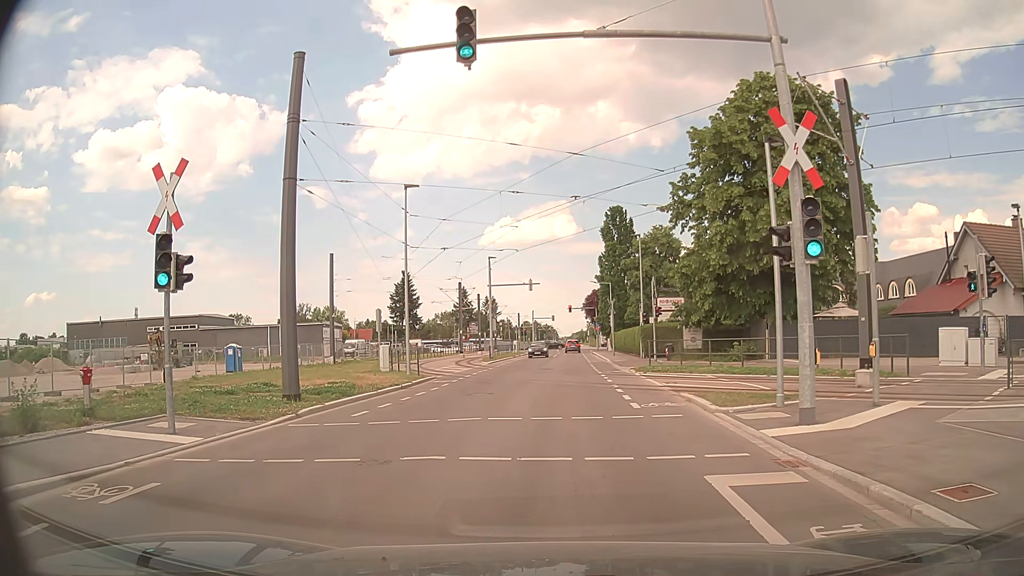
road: residential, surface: asphalt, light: Day
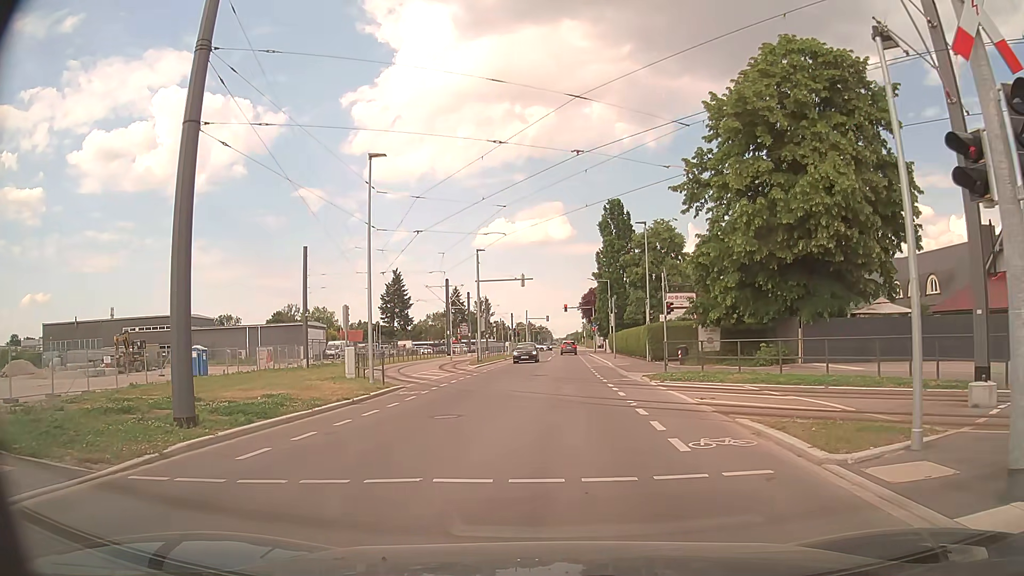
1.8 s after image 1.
(0.0, +5.5) m; 0°
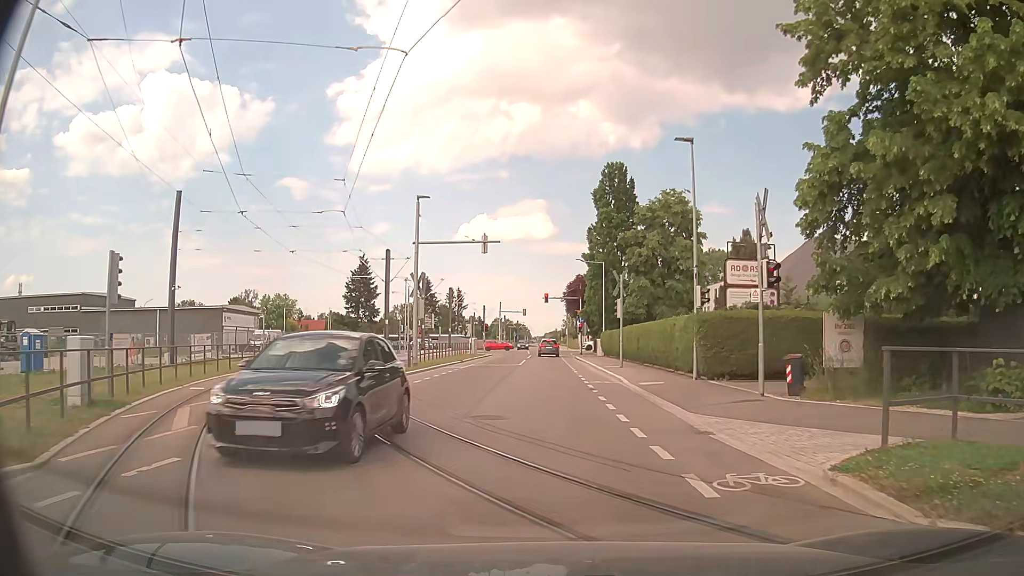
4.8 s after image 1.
(+0.4, +17.8) m; +2°
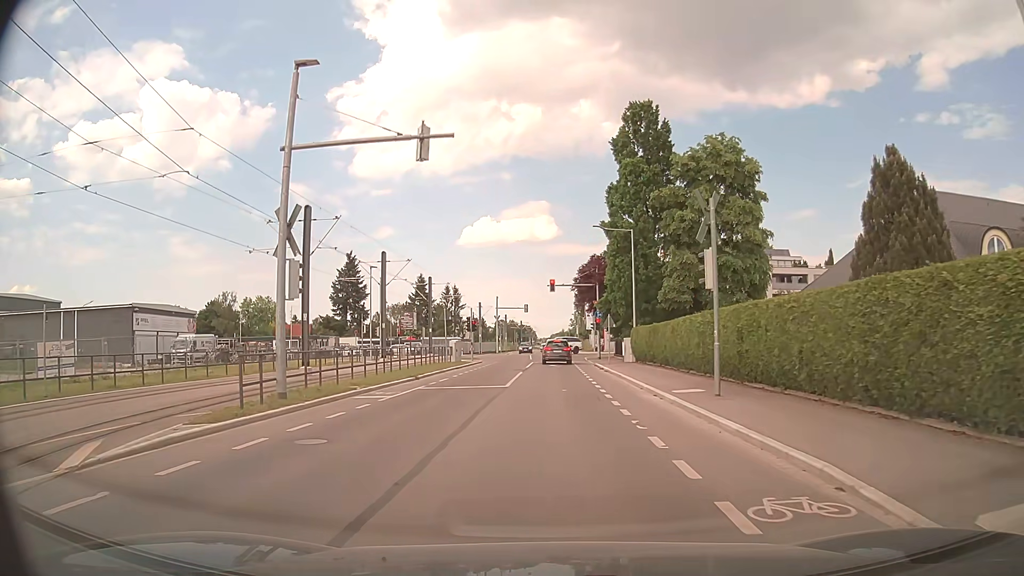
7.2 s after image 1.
(0.0, +17.6) m; 0°
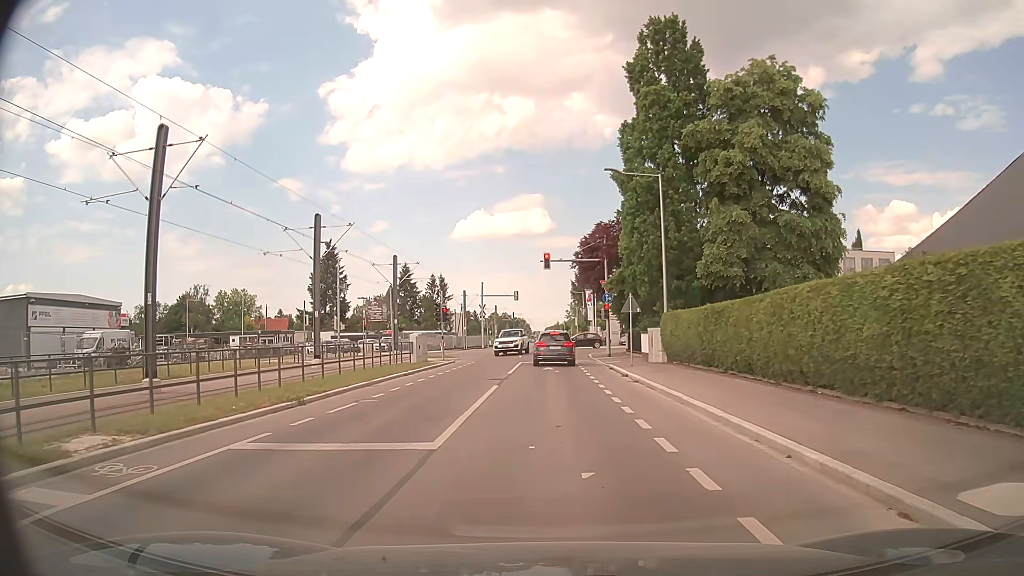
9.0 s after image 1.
(-0.1, +12.7) m; 0°
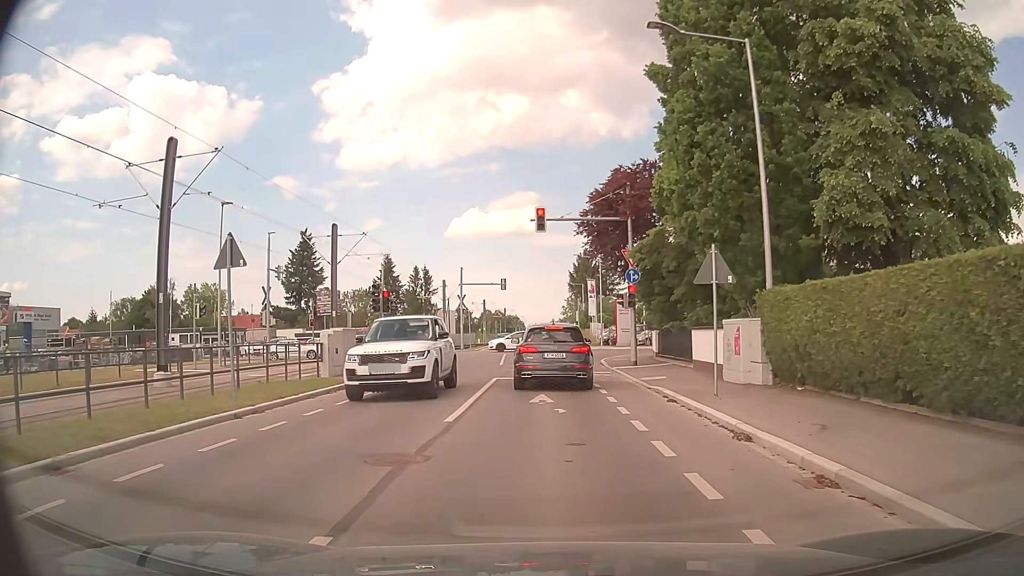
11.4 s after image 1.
(-0.1, +14.1) m; 0°
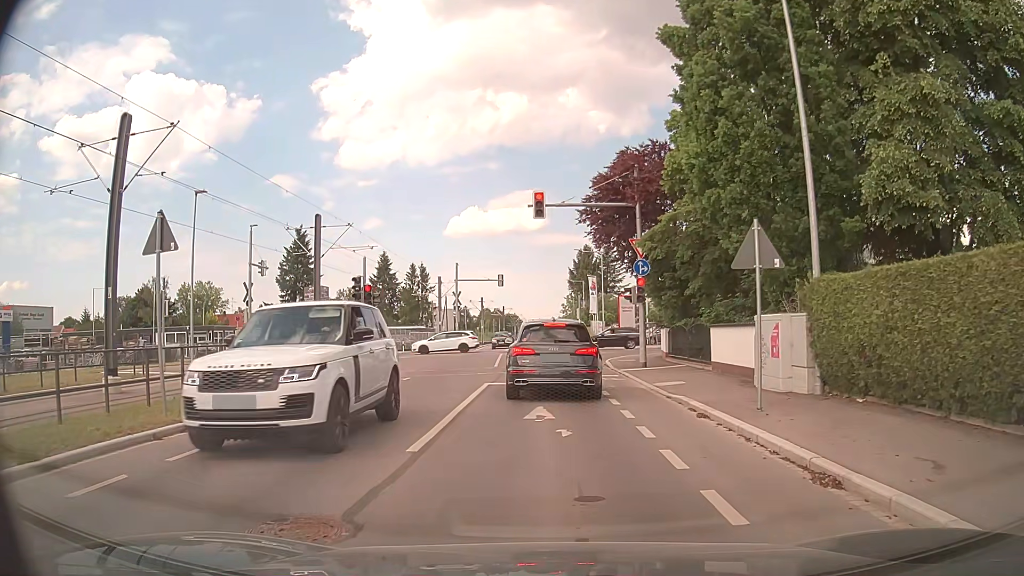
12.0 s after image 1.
(0.0, +2.7) m; -1°
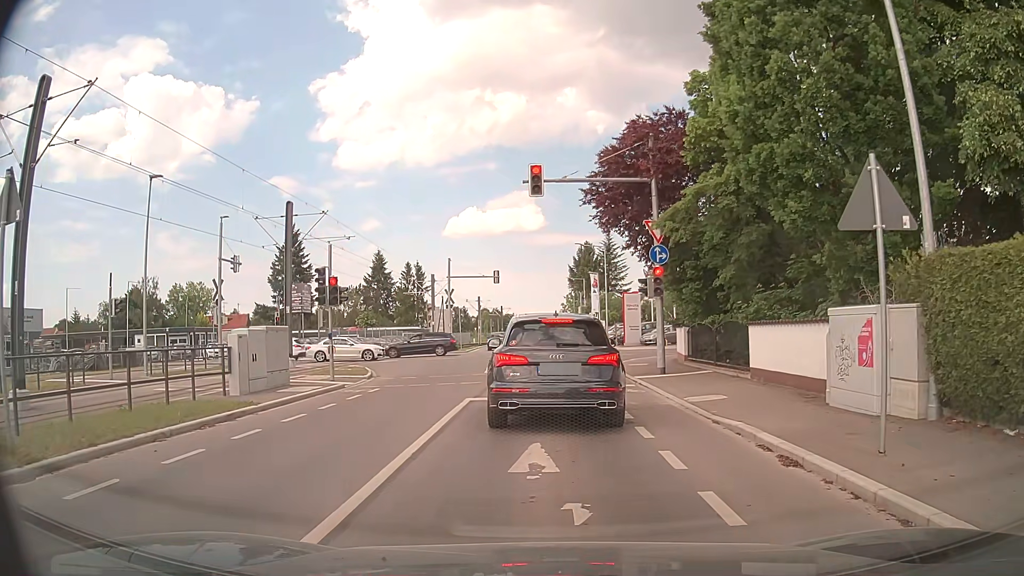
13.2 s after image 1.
(0.0, +3.9) m; +1°
(0, +10) (0, +20) (0, +30) (+6, +38) (+15, +41) (+25, +42) (+35, +44) (+45, +46) (+54, +49) (+64, +53) m
